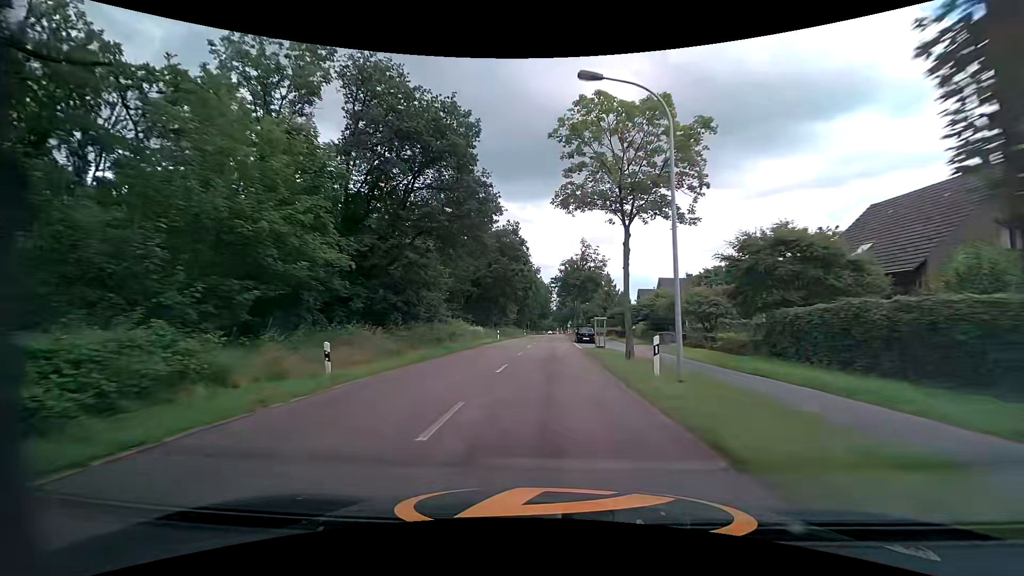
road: tertiary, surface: asphalt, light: Day
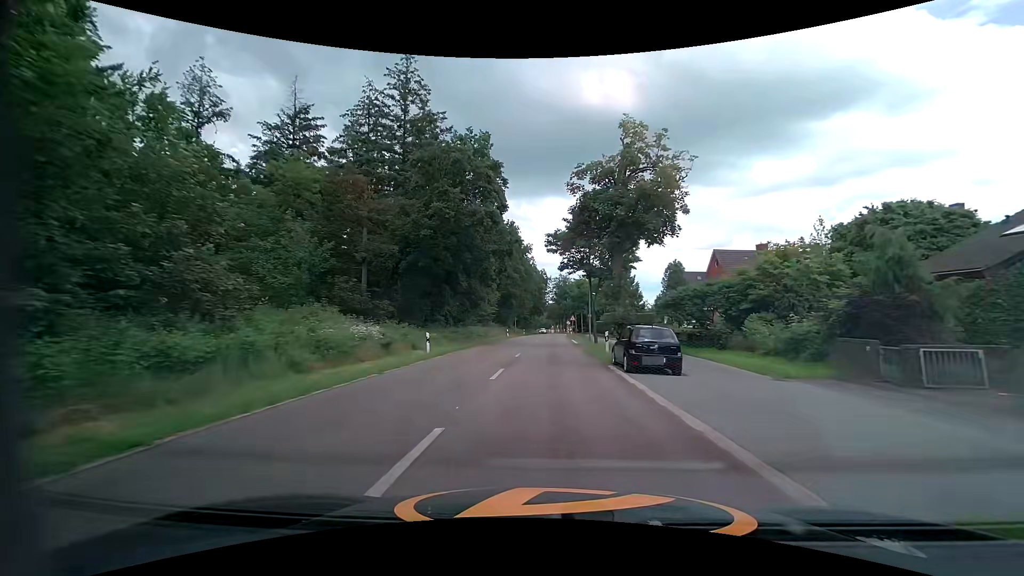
(+0.4, +29.5) m; +1°
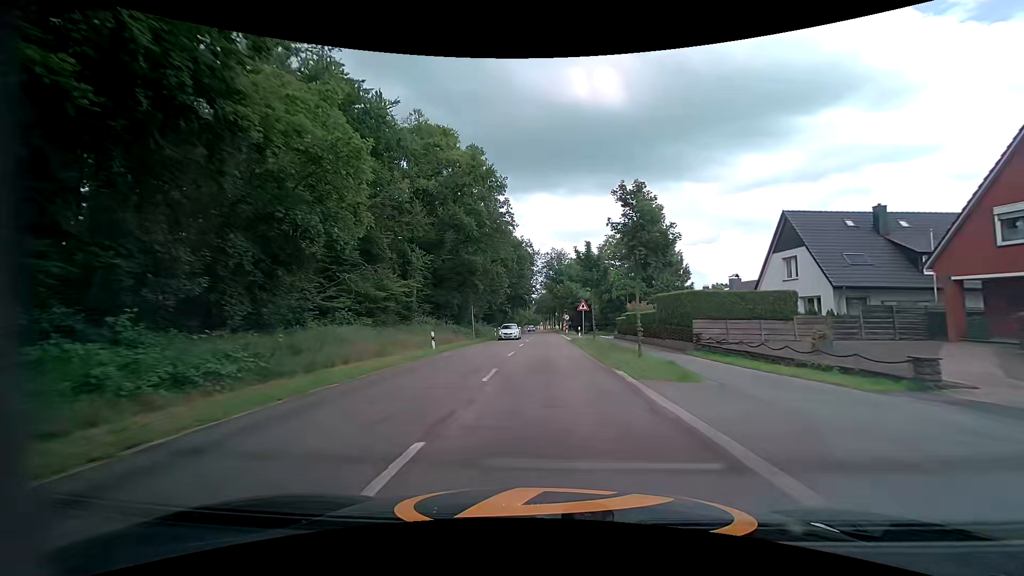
(+0.3, +36.8) m; +1°
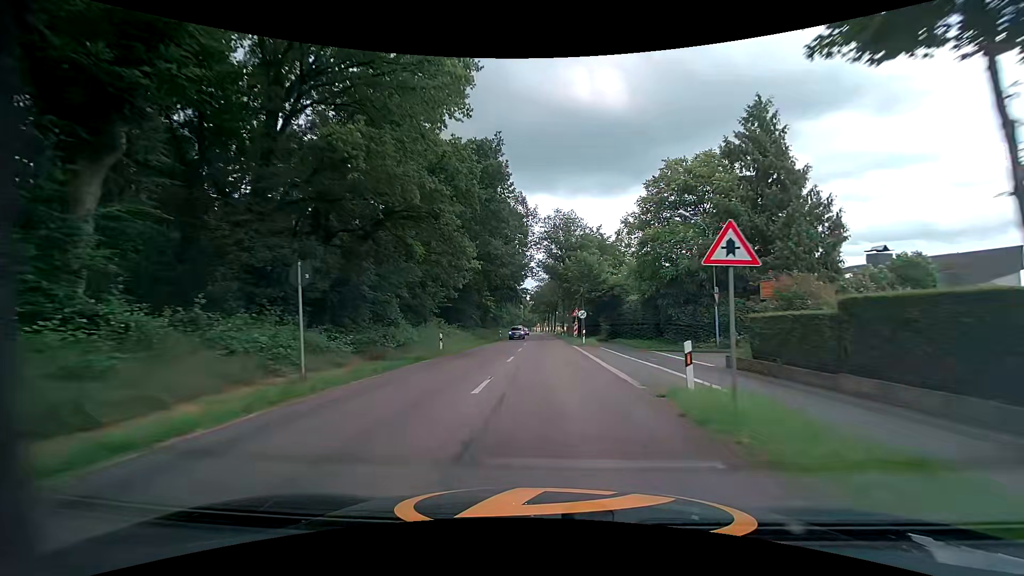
(-0.1, +29.0) m; 0°
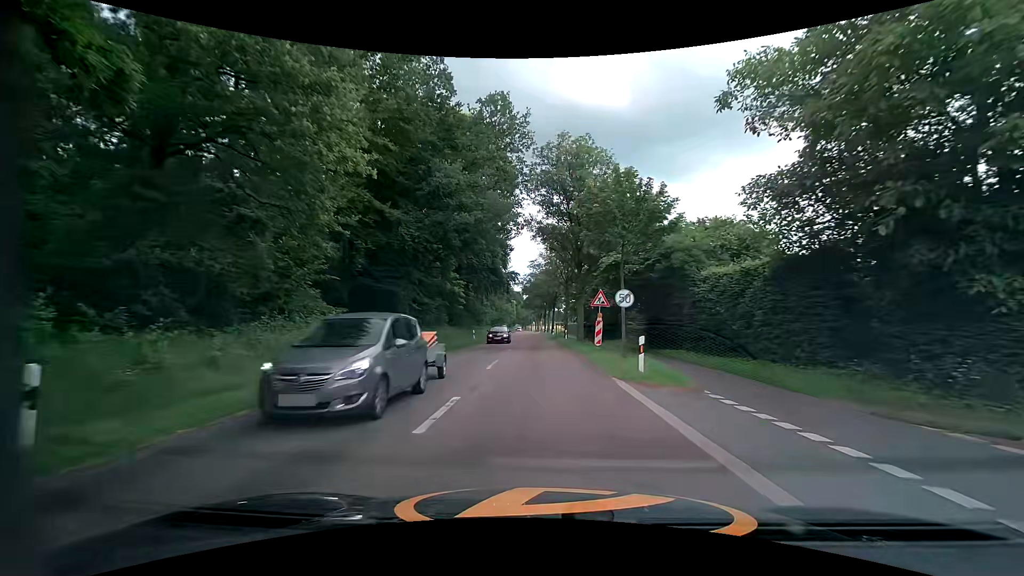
(+0.2, +21.6) m; +1°
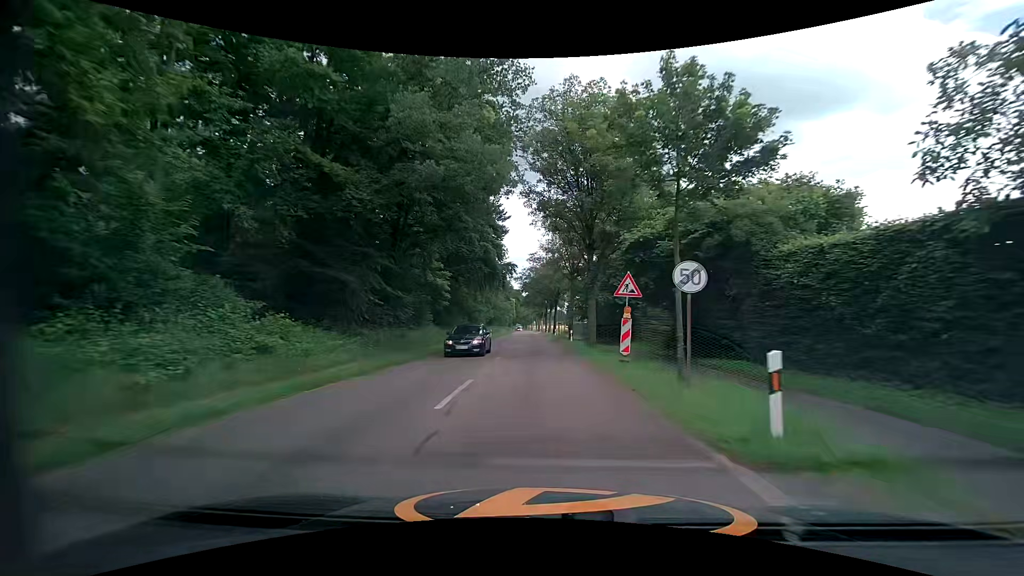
(-0.1, +7.4) m; -1°
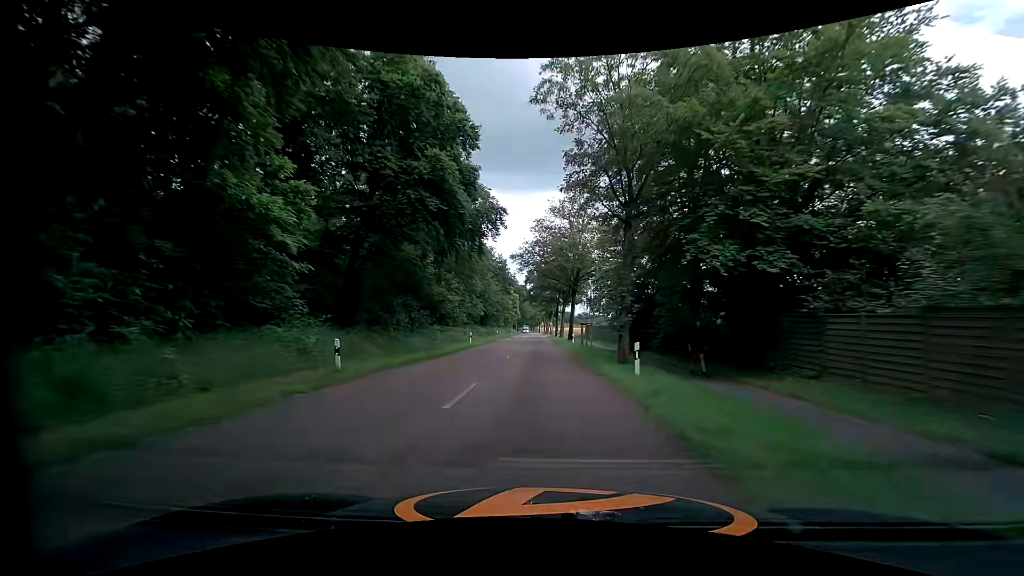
(-0.1, +24.4) m; 0°
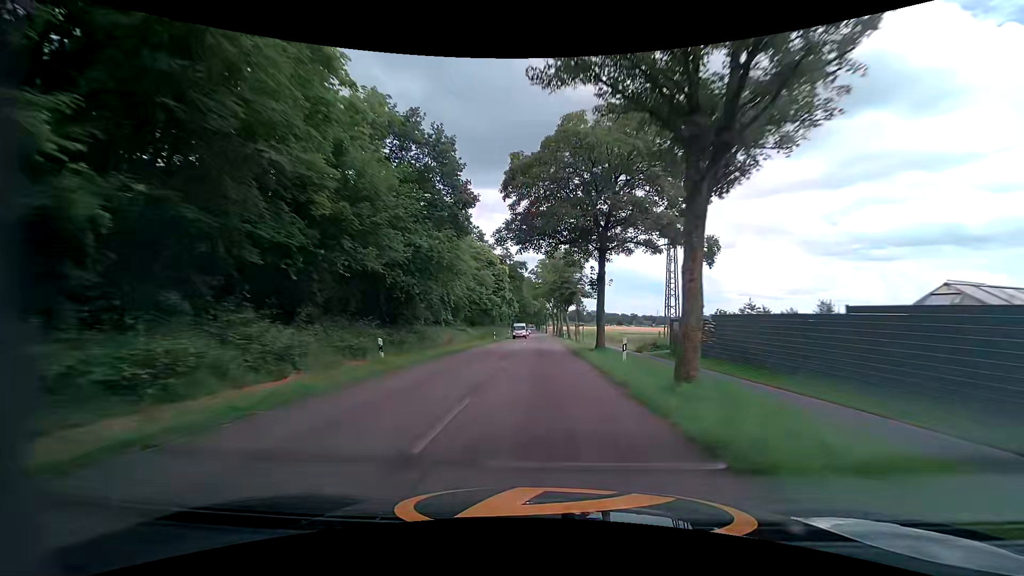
(-1.0, +52.7) m; -1°
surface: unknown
(0, +10) (0, +20) (0, +30) (0, +40) (0, +50) (0, +60) (-1, +70) (-1, +80) (-1, +90) (-1, +100) m
